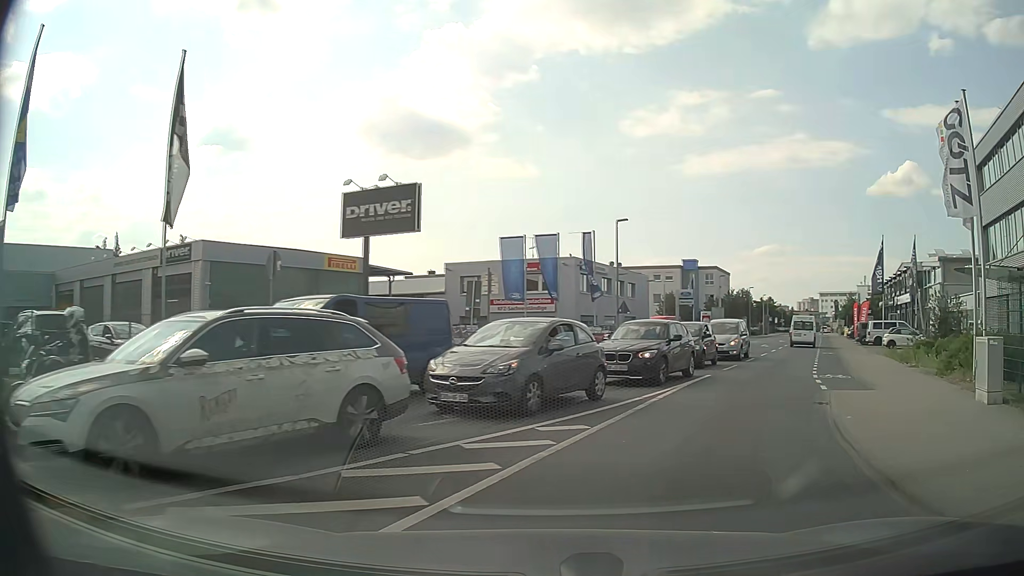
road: tertiary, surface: asphalt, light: Day
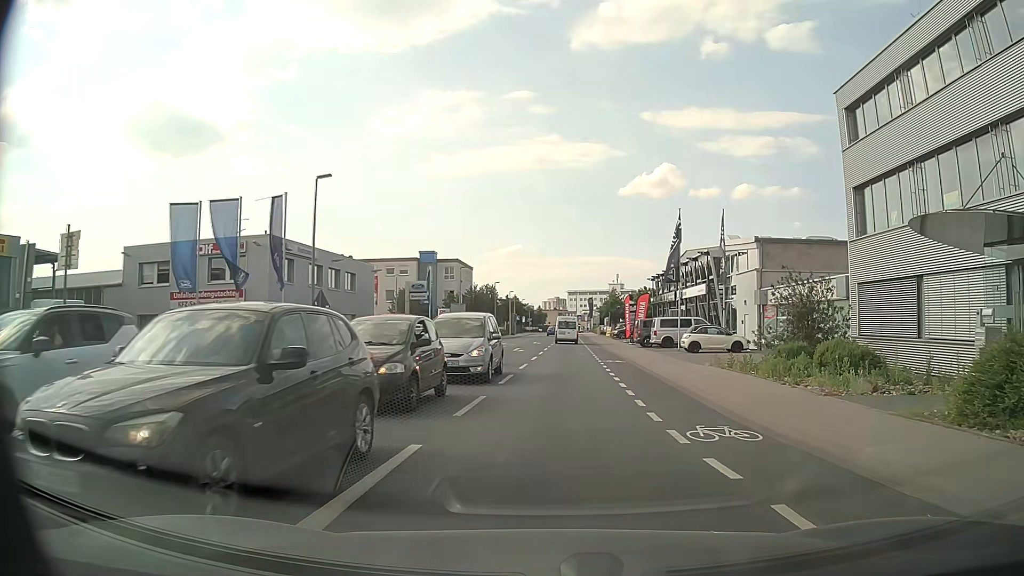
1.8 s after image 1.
(+2.5, +11.4) m; +21°
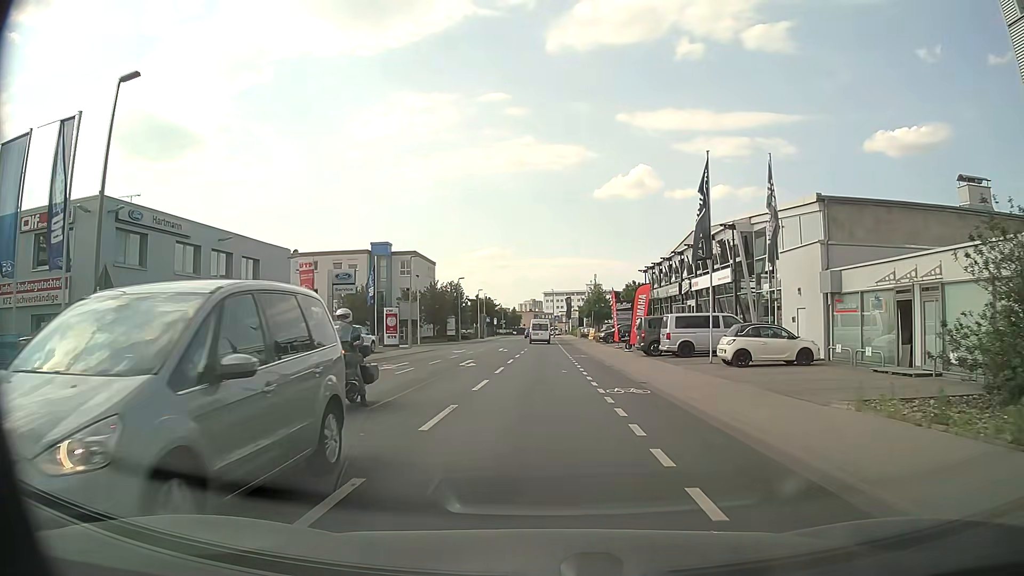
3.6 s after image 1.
(+0.5, +13.3) m; +2°
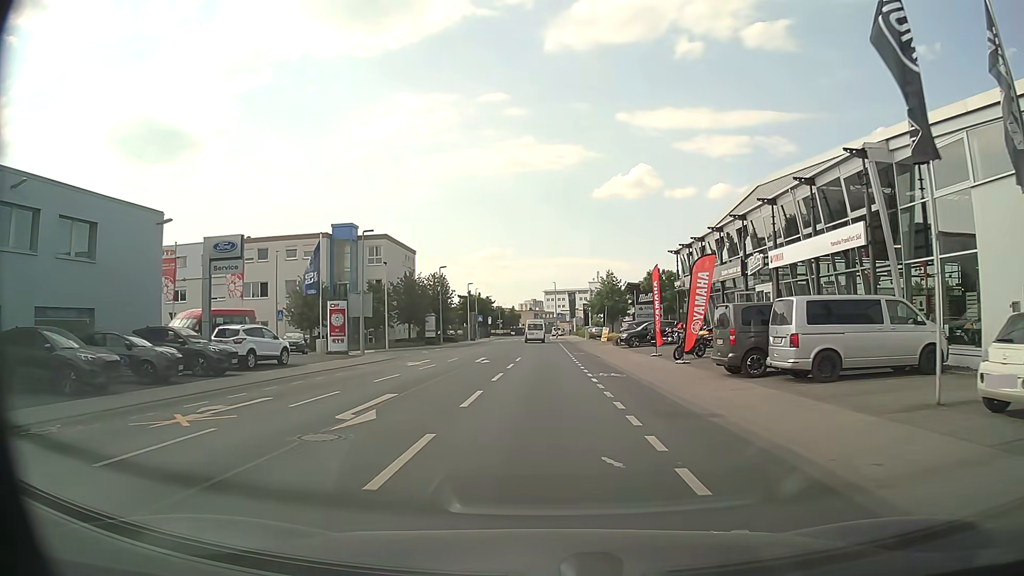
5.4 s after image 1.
(-0.1, +15.6) m; 0°
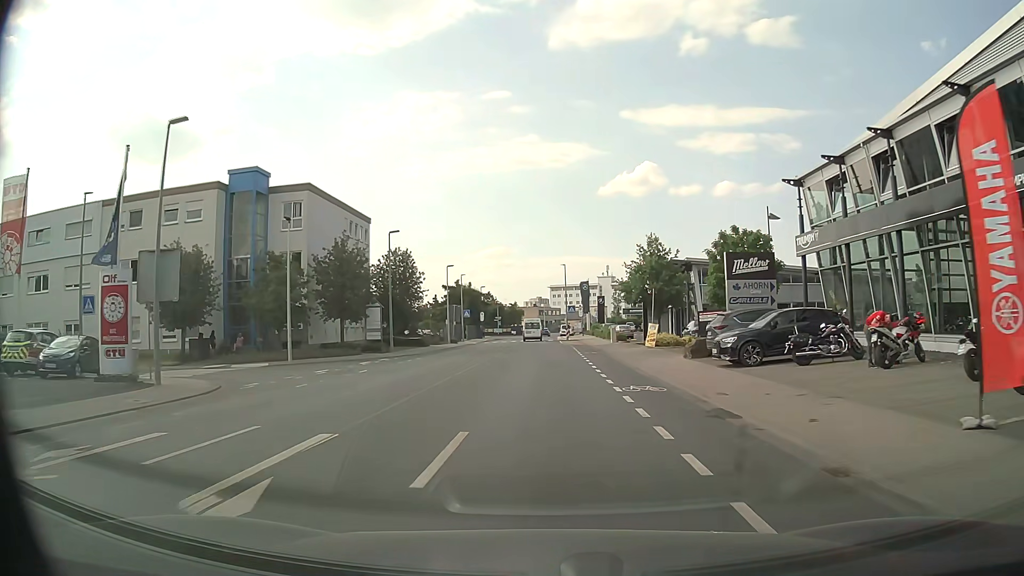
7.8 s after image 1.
(0.0, +24.1) m; 0°
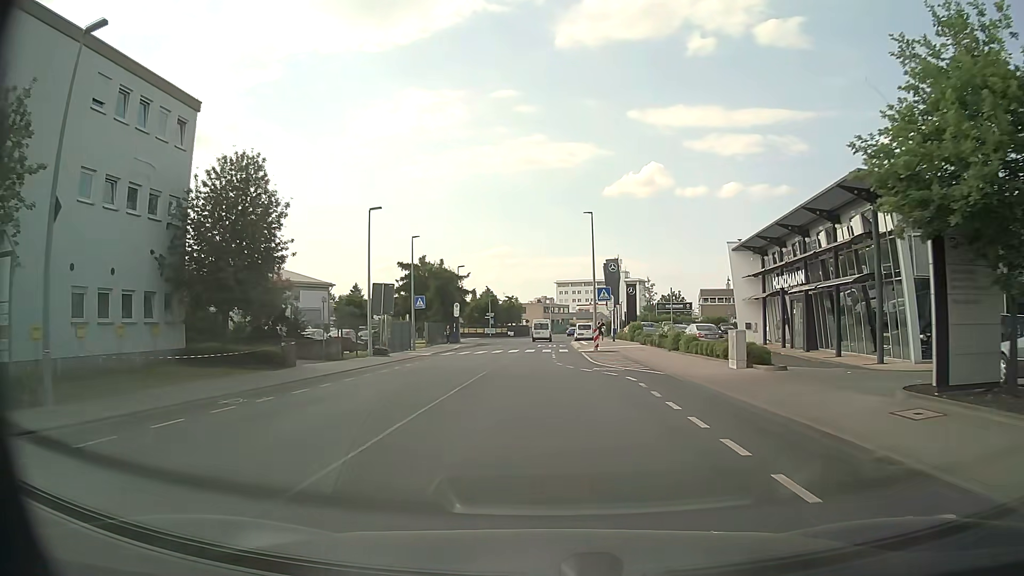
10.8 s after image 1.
(-0.3, +32.3) m; -1°
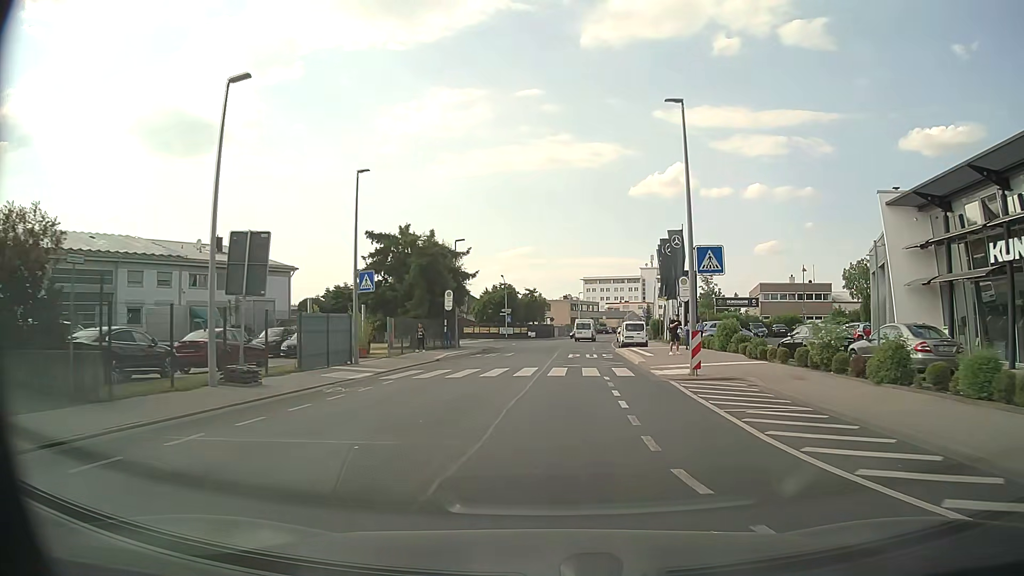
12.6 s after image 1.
(-0.4, +19.6) m; -2°
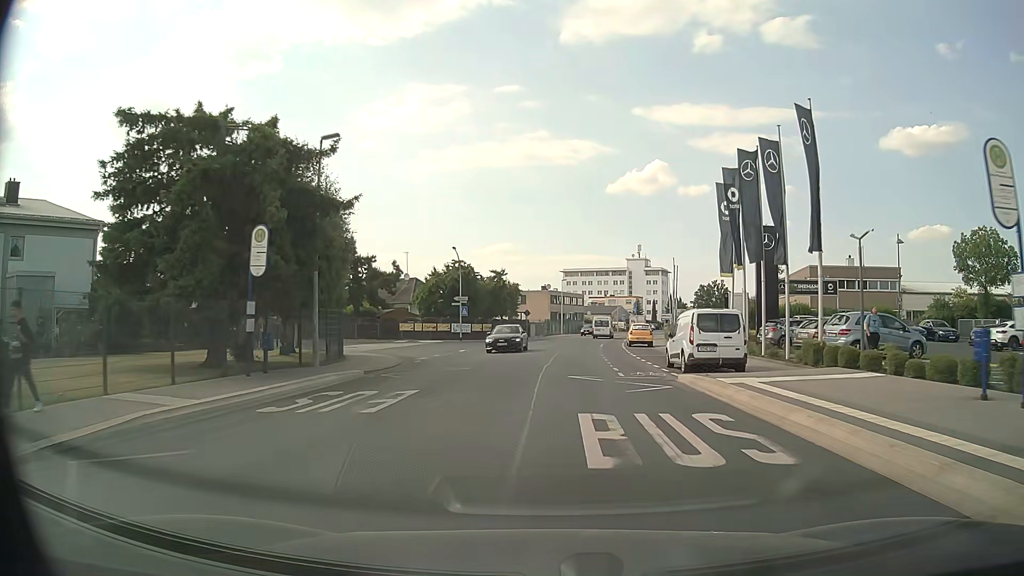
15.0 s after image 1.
(+0.5, +26.0) m; +2°
(0, +10) (0, +20) (+1, +30) (+1, +40) (+2, +50) (+3, +60) (+5, +70) (+7, +80) (+9, +89) (+12, +99) m
